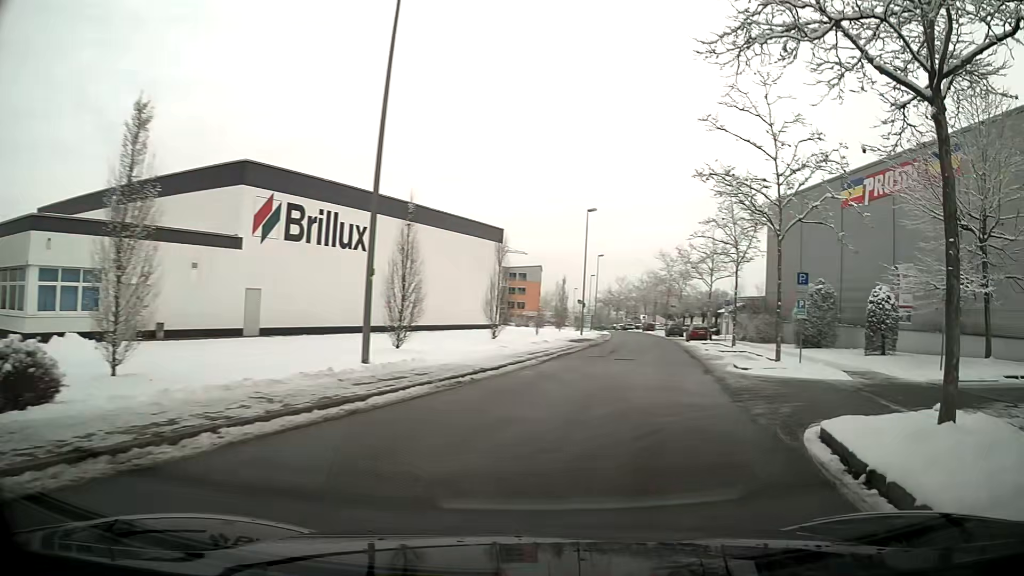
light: Day
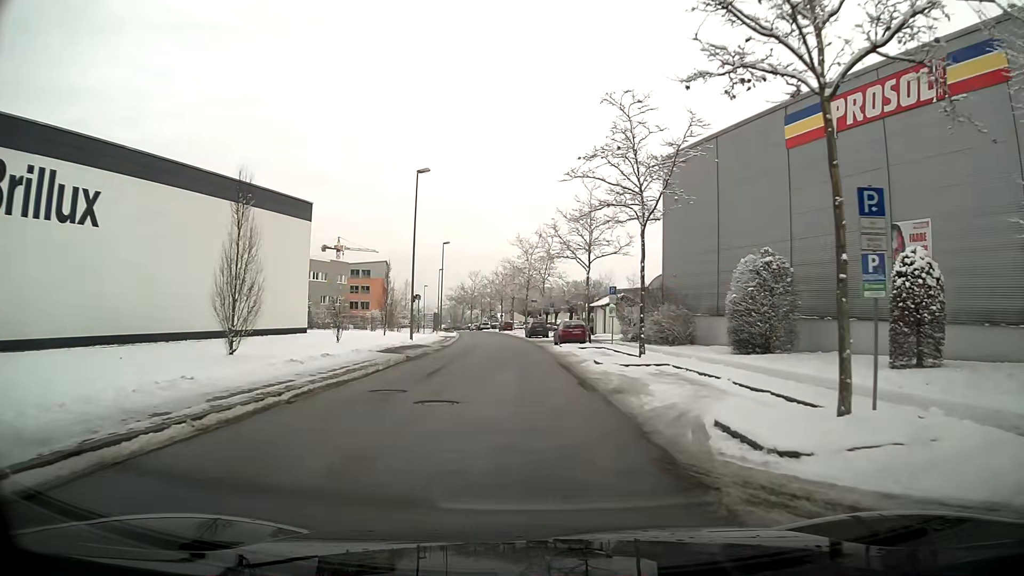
(+1.9, +14.4) m; +9°
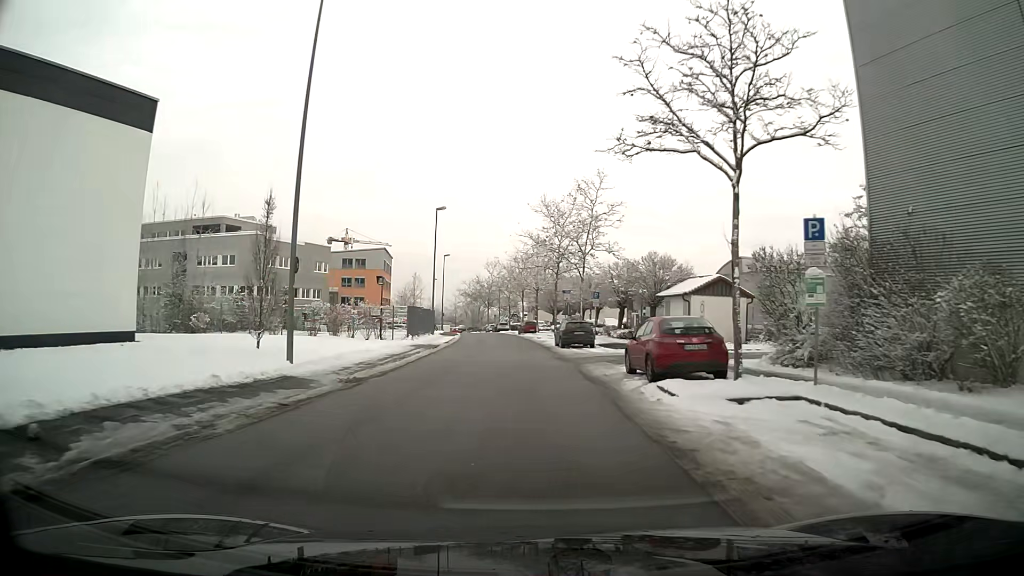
(-0.6, +23.5) m; -3°
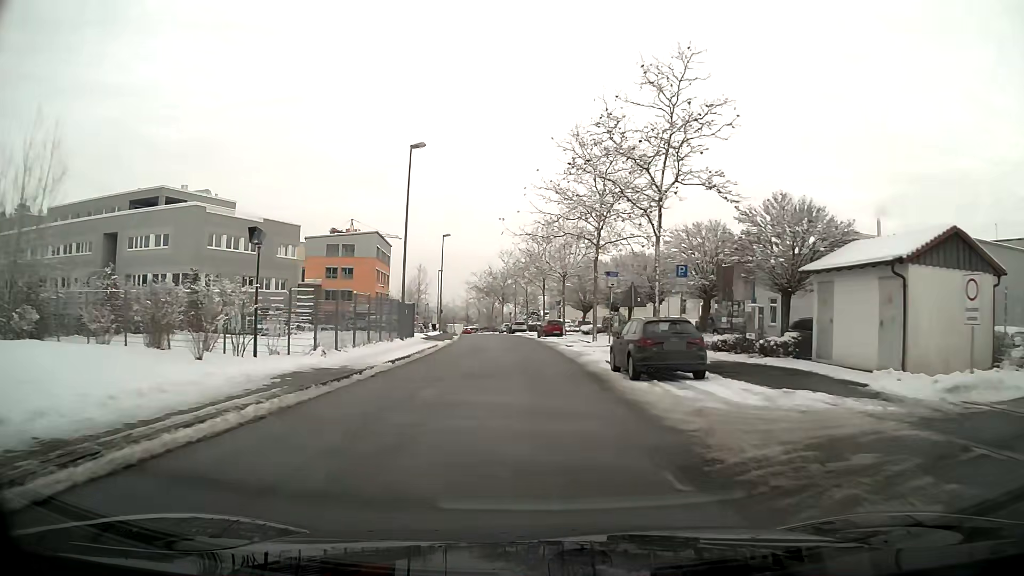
(-0.2, +19.5) m; -1°
